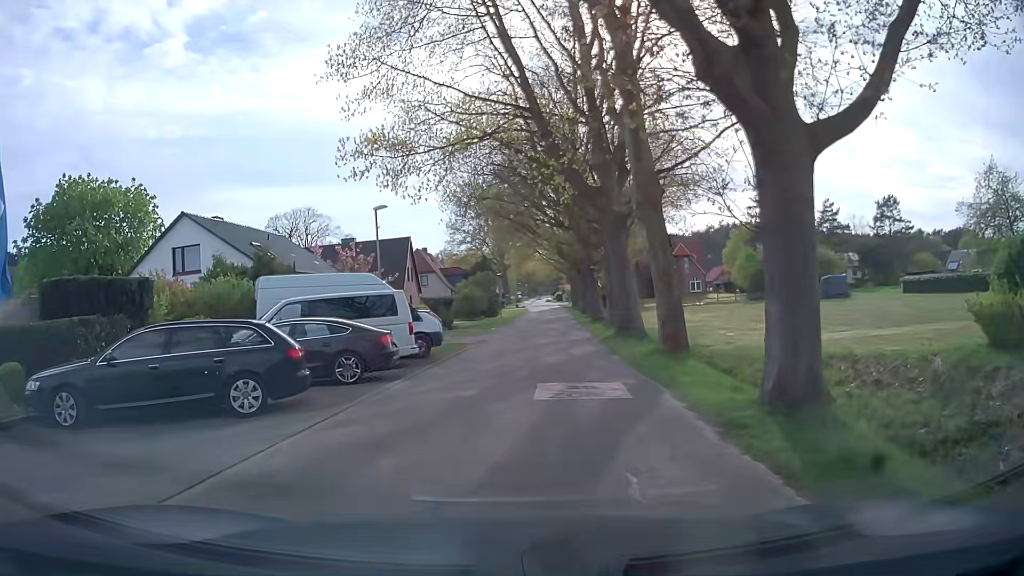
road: residential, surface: asphalt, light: Day
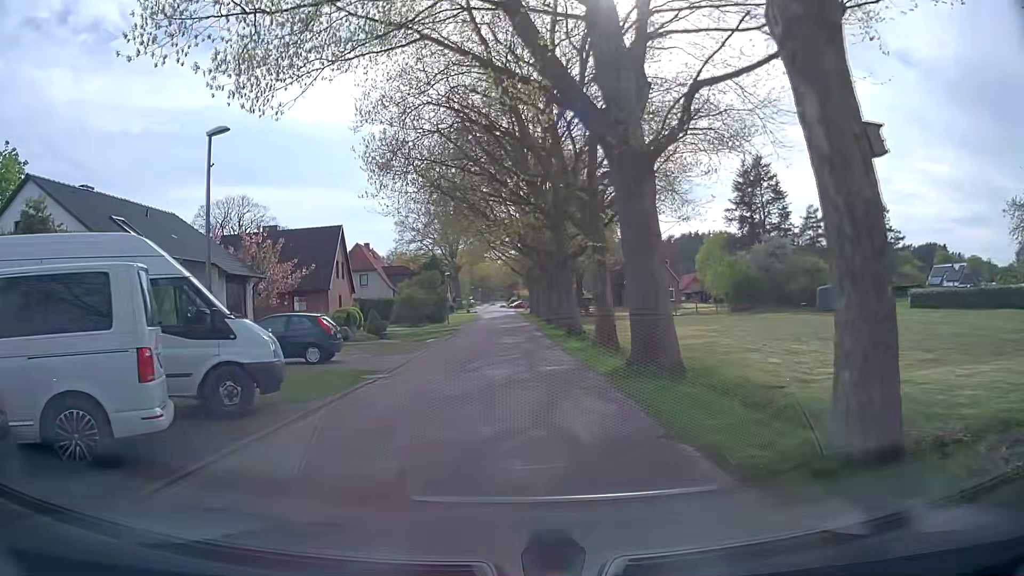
(+0.2, +11.1) m; +4°
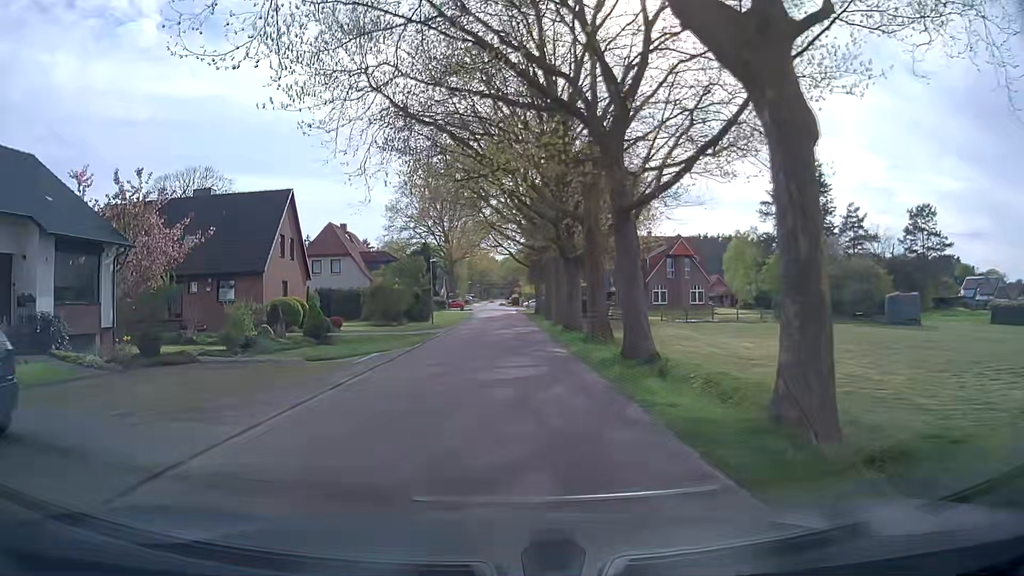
(-0.2, +14.6) m; -1°
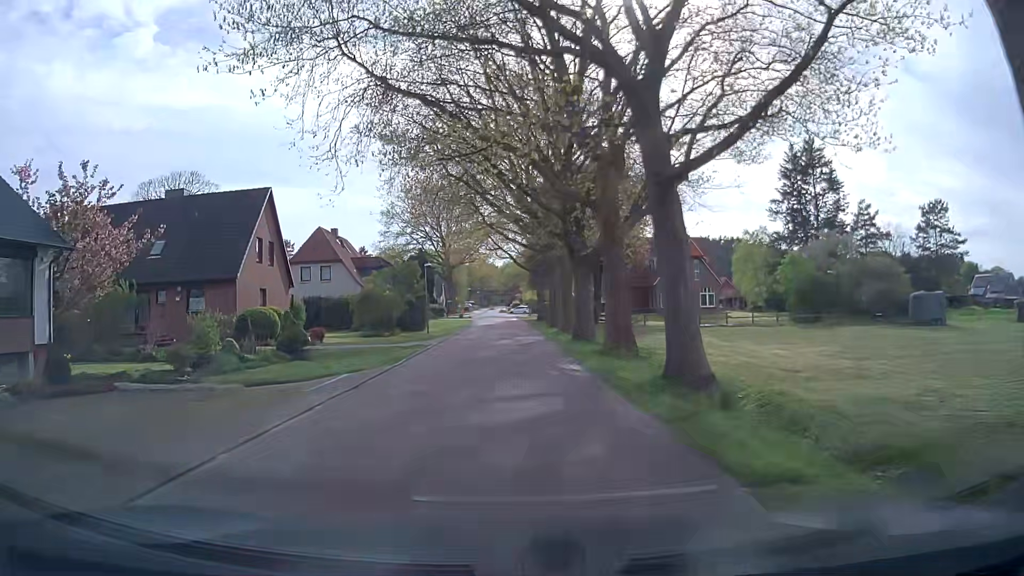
(+0.1, +4.0) m; +2°
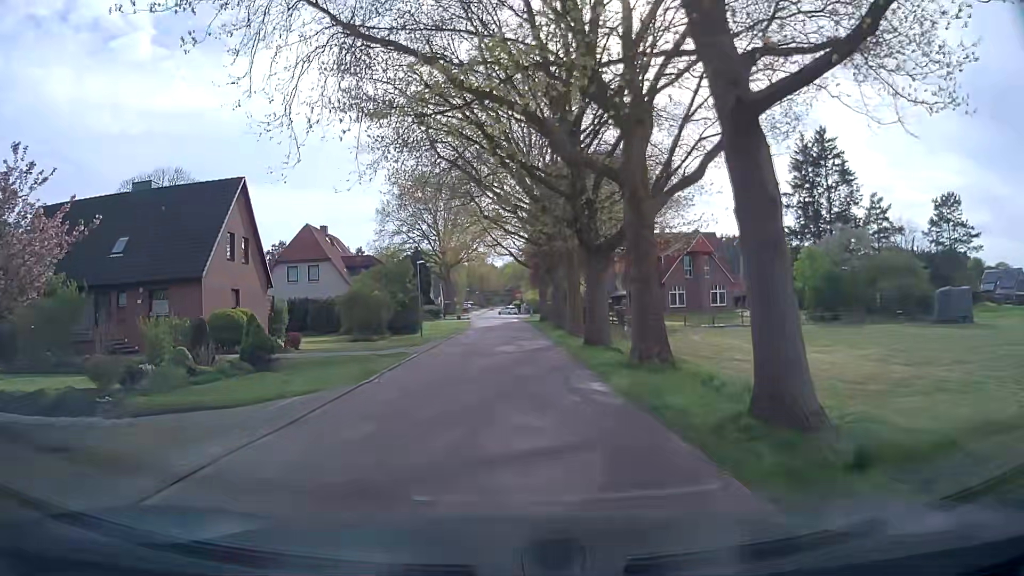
(-0.1, +4.1) m; -2°
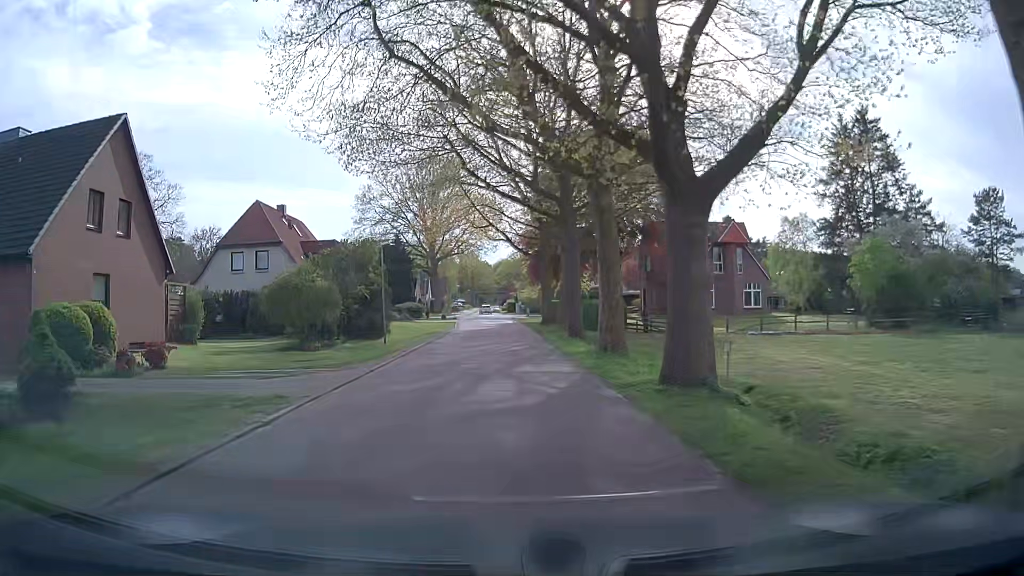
(+0.2, +12.1) m; +1°
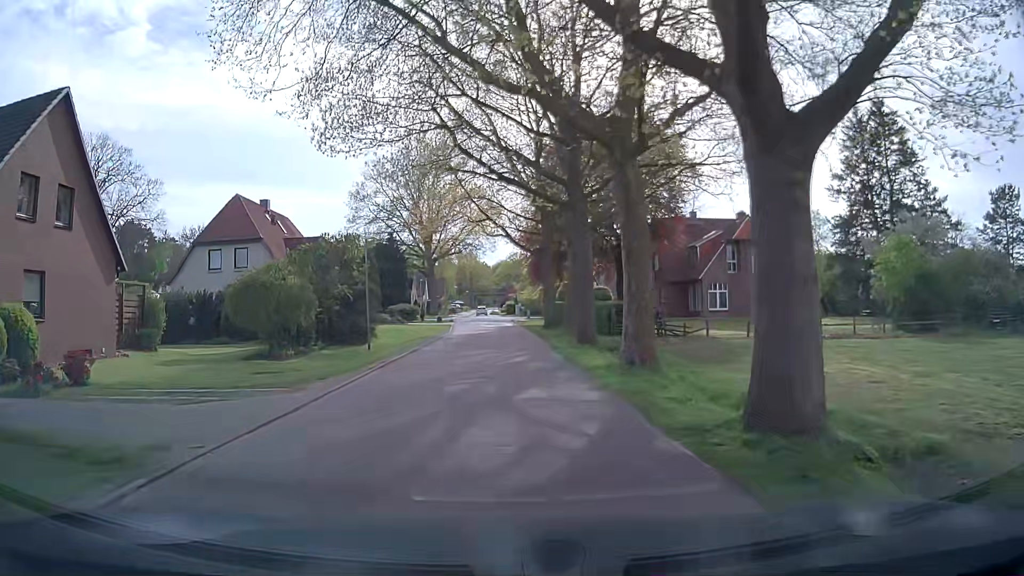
(0.0, +4.0) m; 0°
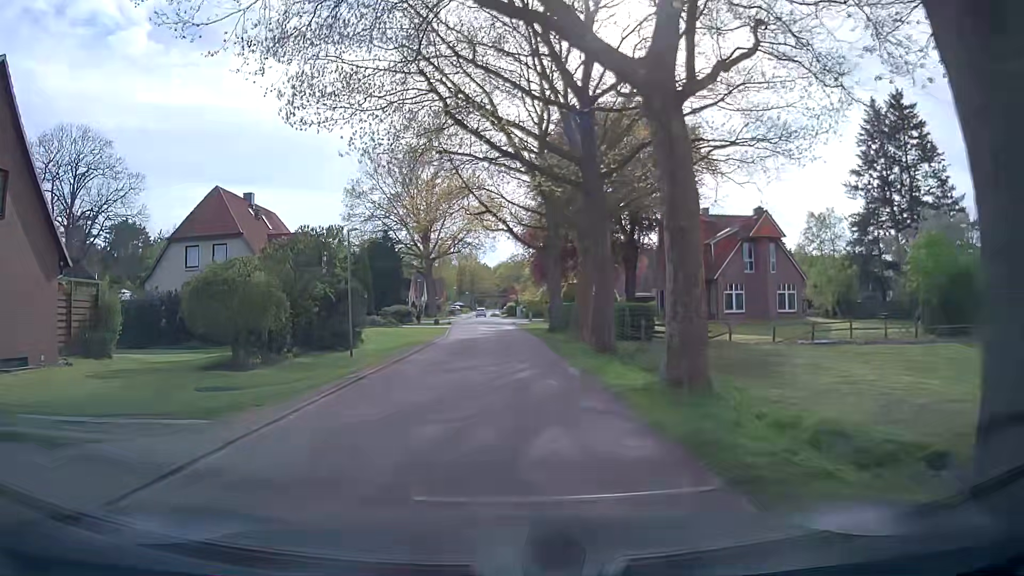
(0.0, +3.8) m; +1°
